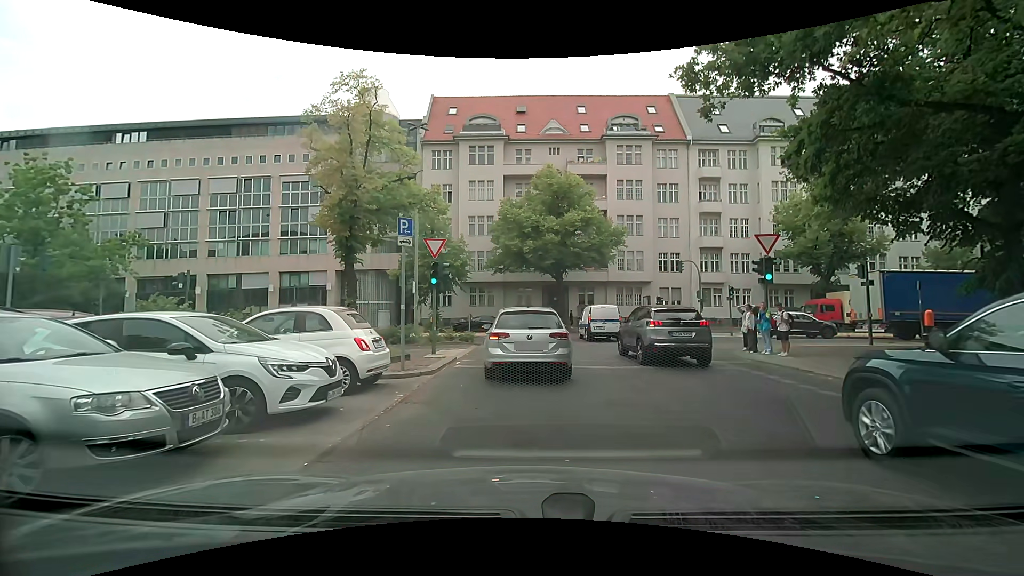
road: tertiary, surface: asphalt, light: Day
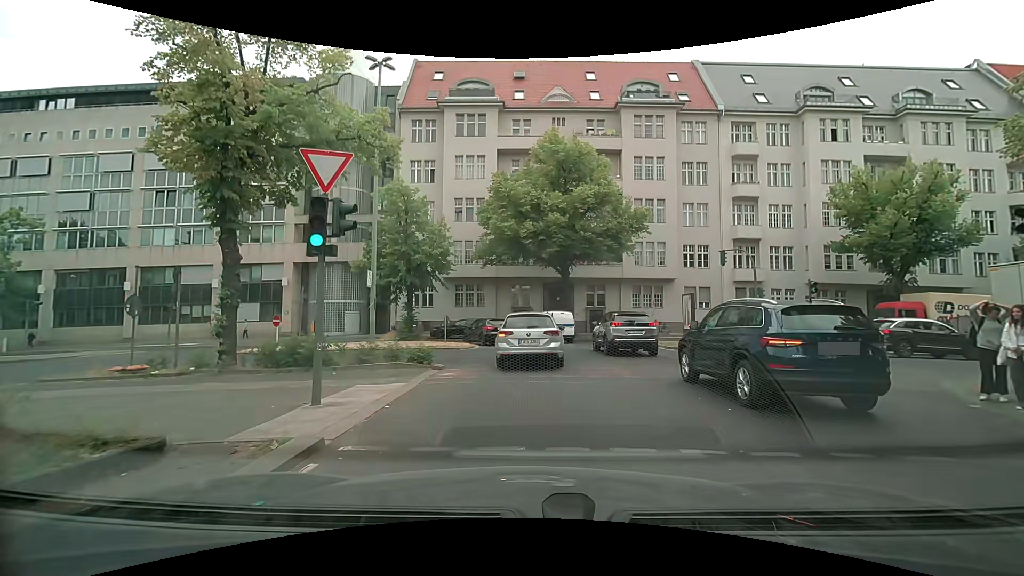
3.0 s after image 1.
(+0.1, +9.8) m; +2°
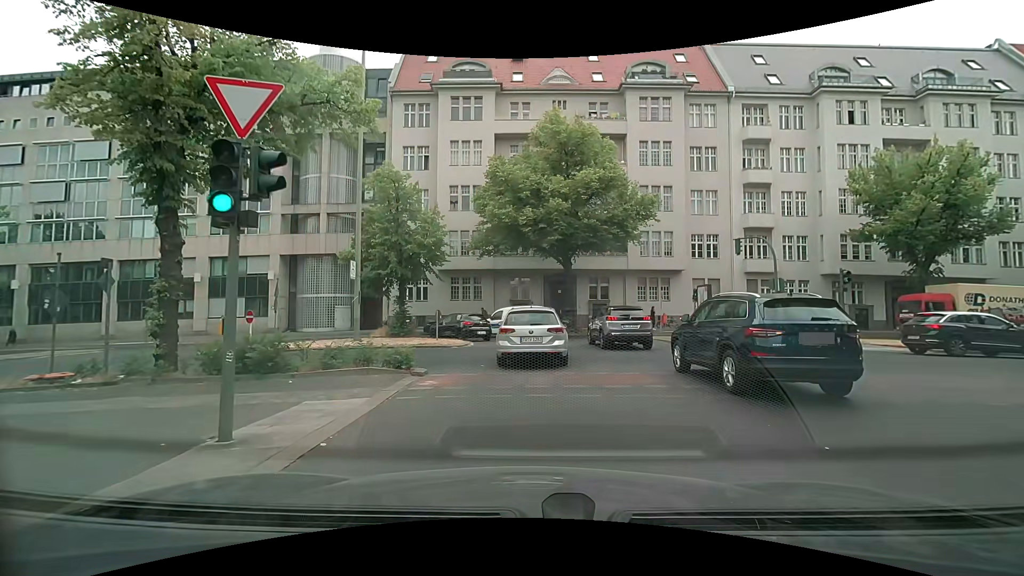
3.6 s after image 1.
(0.0, +2.4) m; -1°
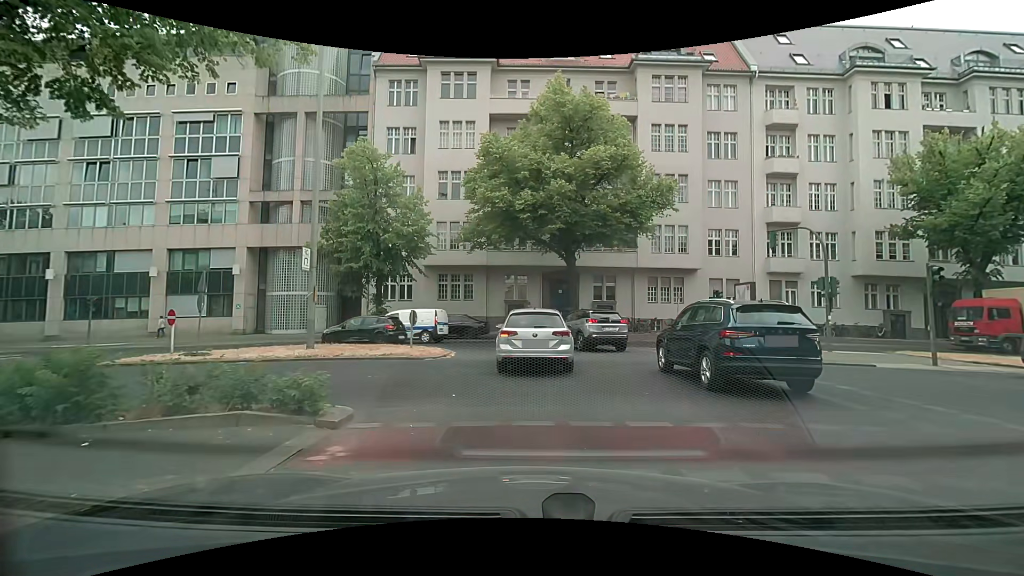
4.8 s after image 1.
(0.0, +4.7) m; +1°
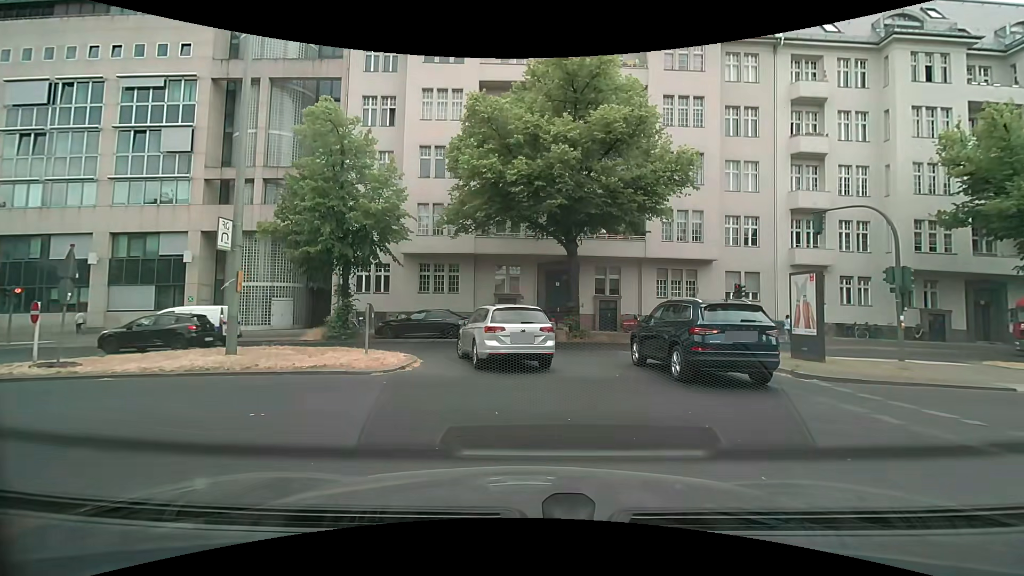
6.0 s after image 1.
(0.0, +4.6) m; +1°
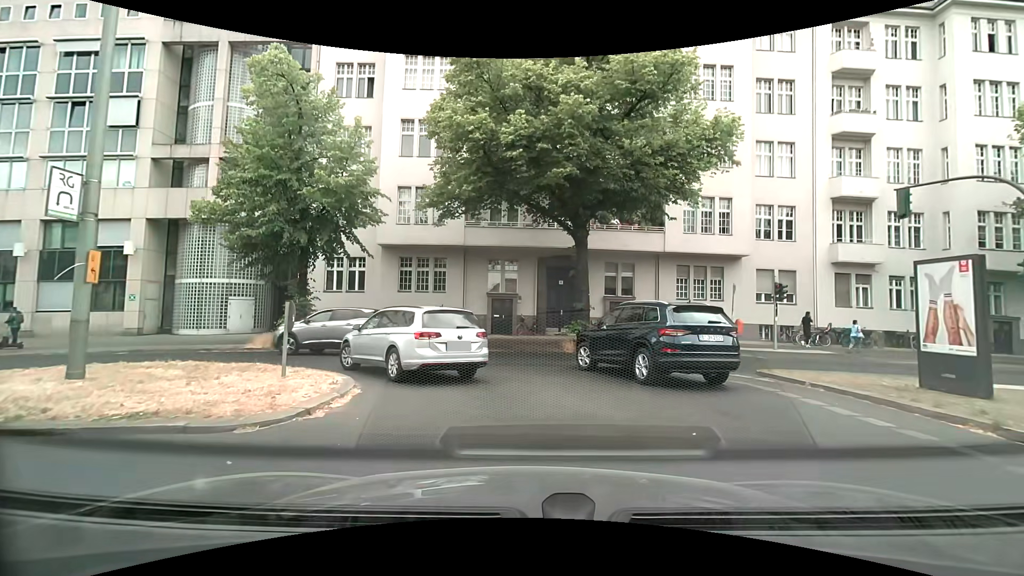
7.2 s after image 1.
(0.0, +4.9) m; 0°
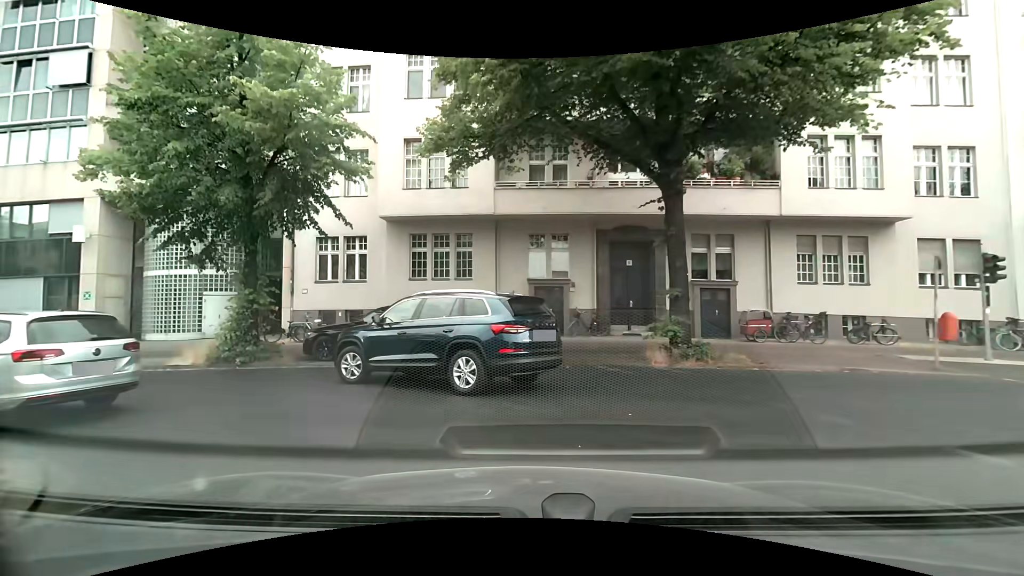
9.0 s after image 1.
(0.0, +7.6) m; -4°
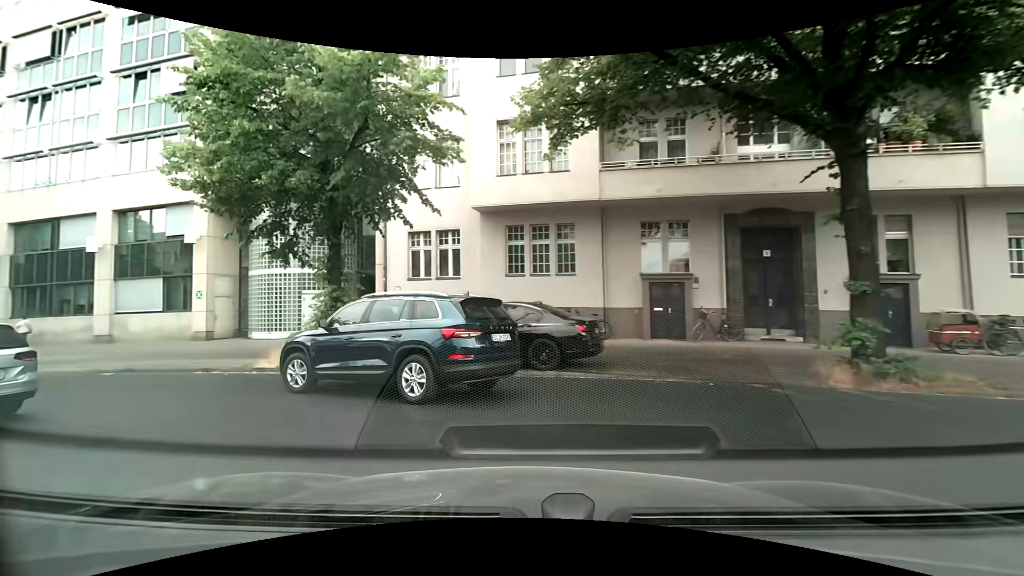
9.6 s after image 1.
(-0.2, +2.4) m; -11°
